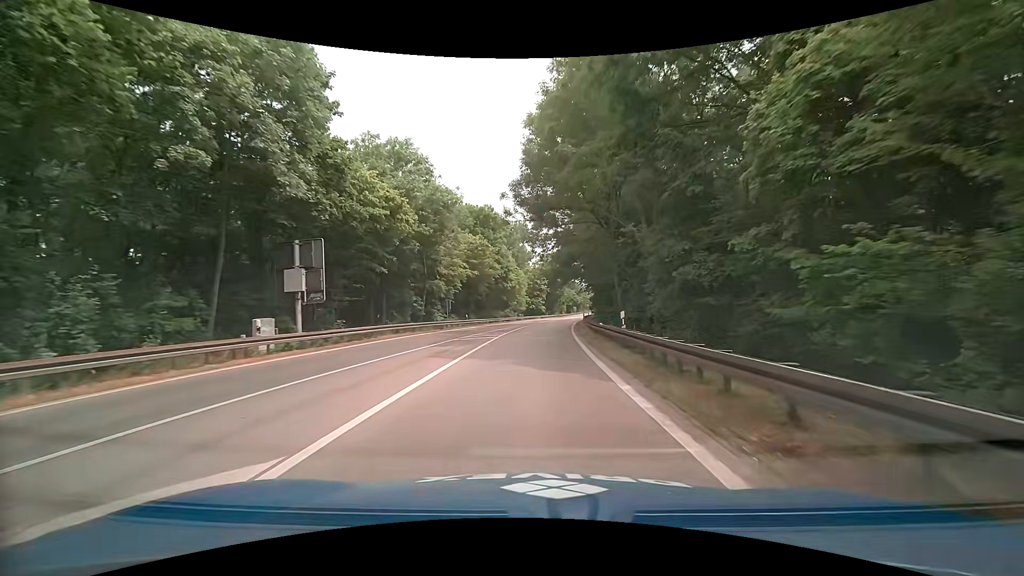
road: trunk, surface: asphalt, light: Day
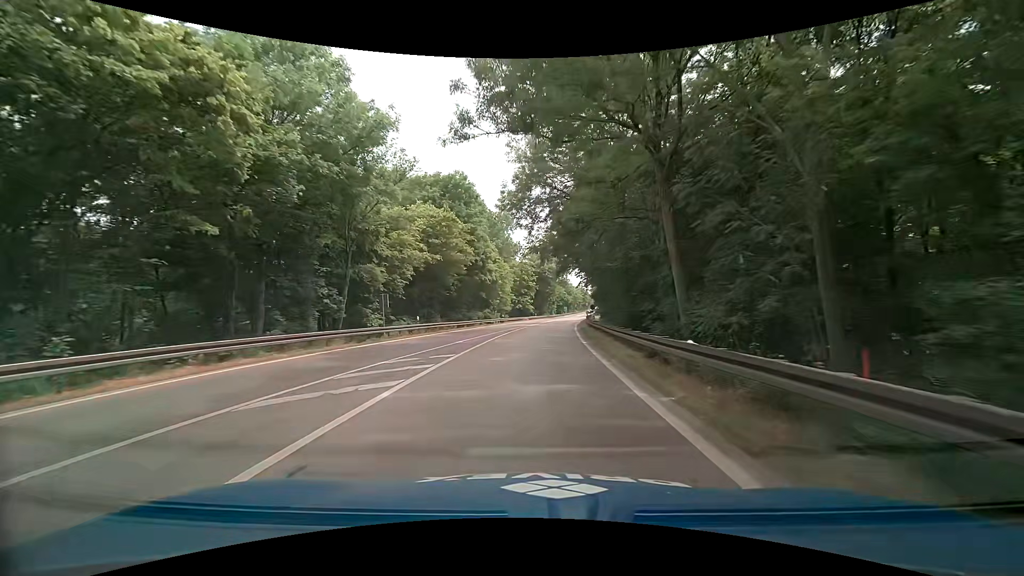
(+0.2, +17.7) m; +1°
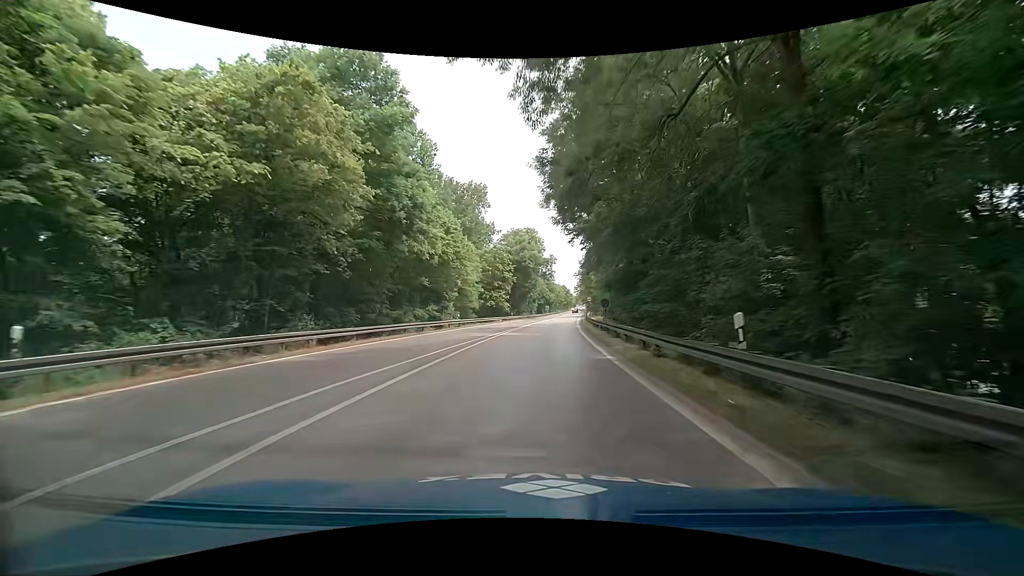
(+0.8, +26.6) m; +3°
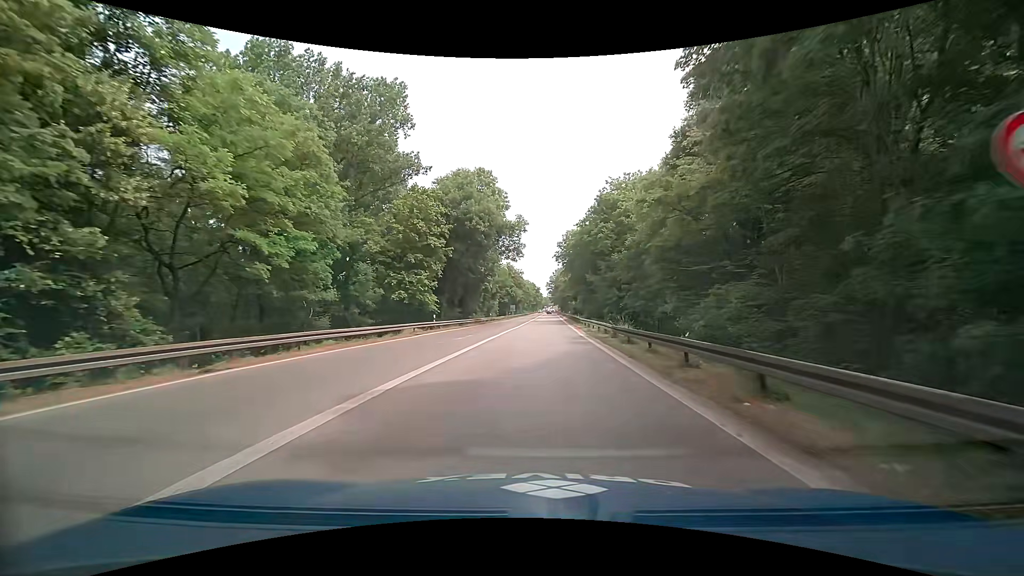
(+1.5, +44.7) m; +4°
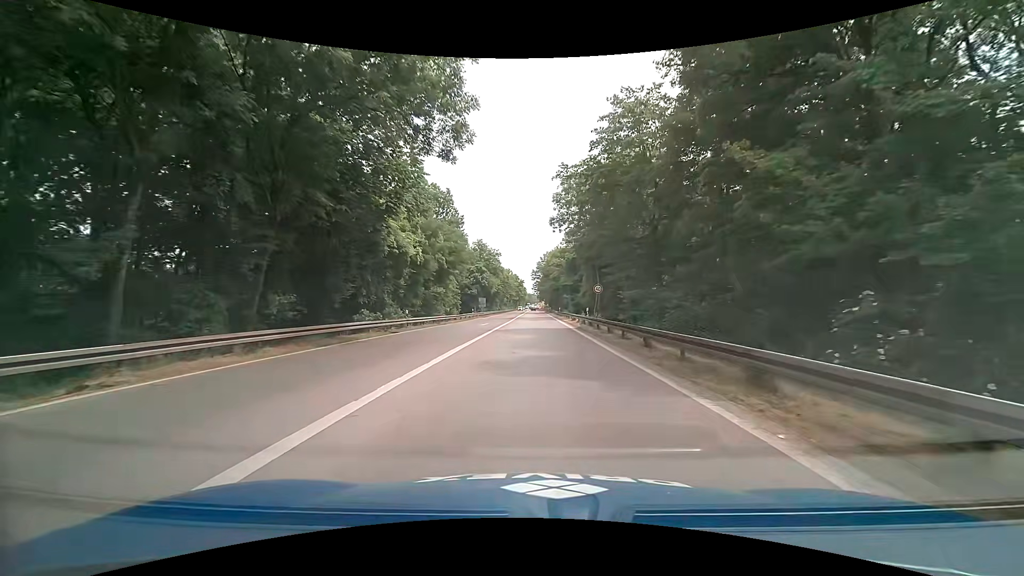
(+0.9, +43.8) m; +1°
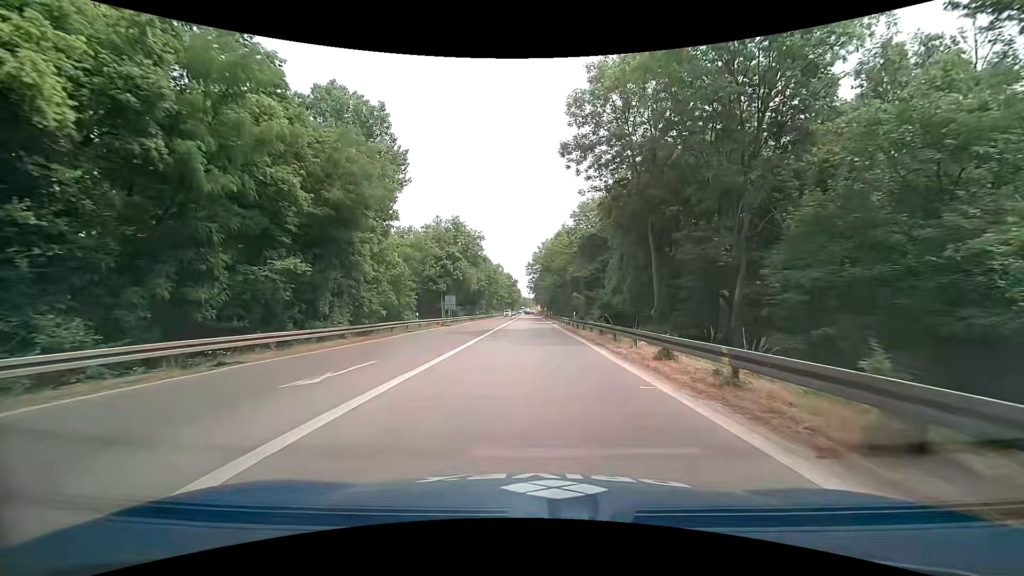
(+0.4, +31.6) m; +1°
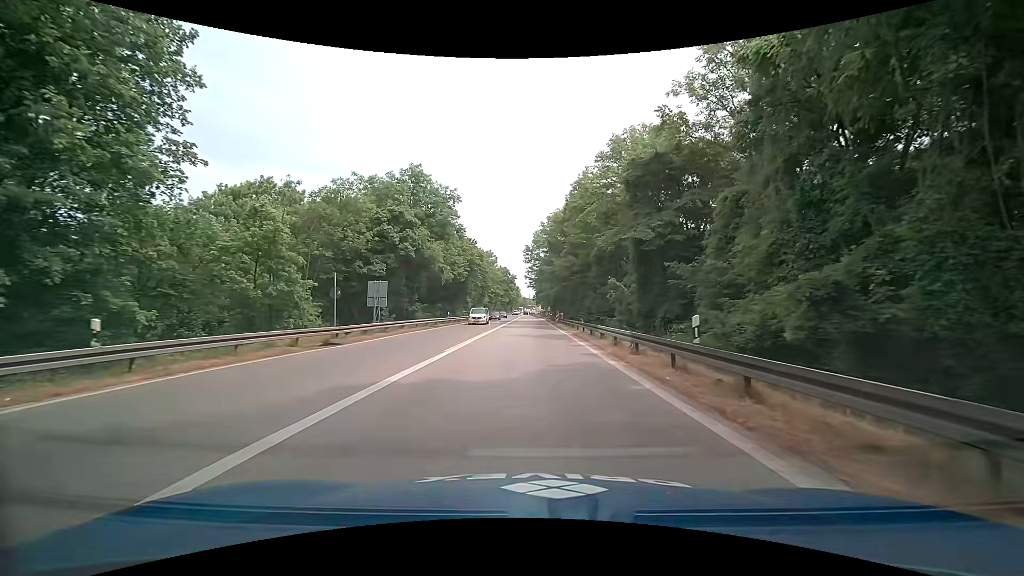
(-0.2, +28.9) m; -1°
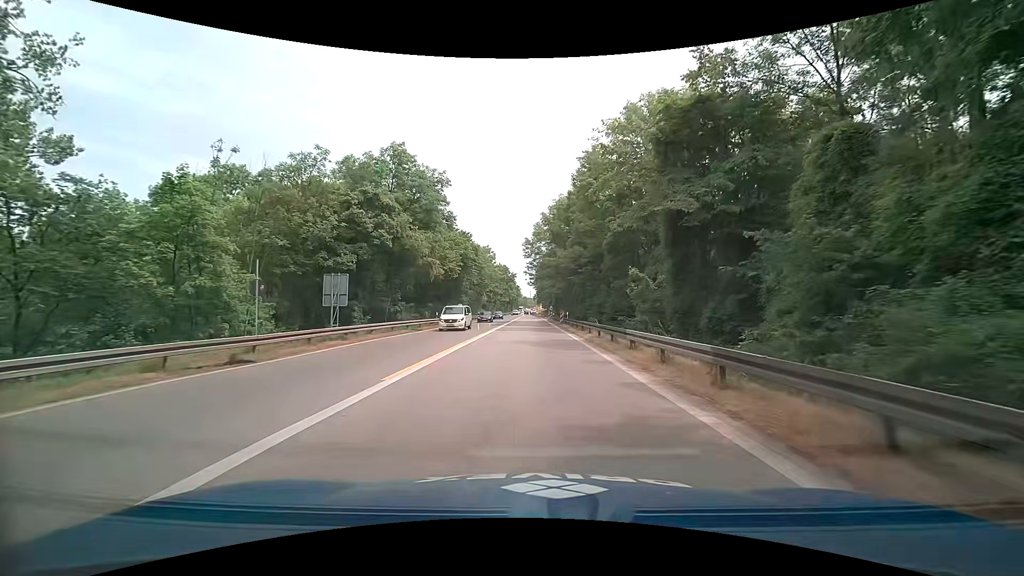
(0.0, +7.0) m; 0°
(0, +10) (0, +20) (0, +30) (-1, +40) (-1, +50) (-1, +60) (-1, +70) (-1, +80) (-1, +90) (-1, +100) m
